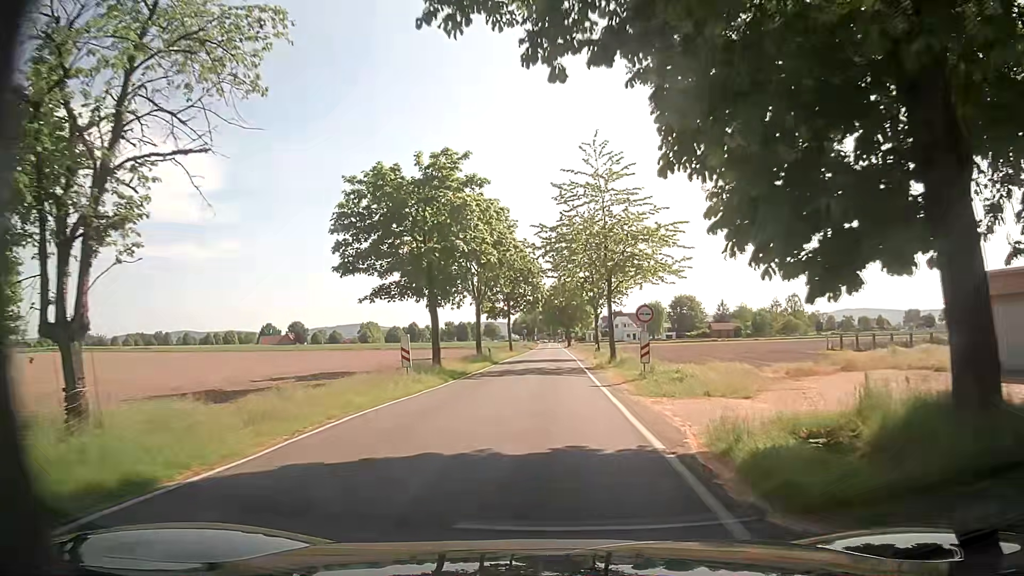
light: Day
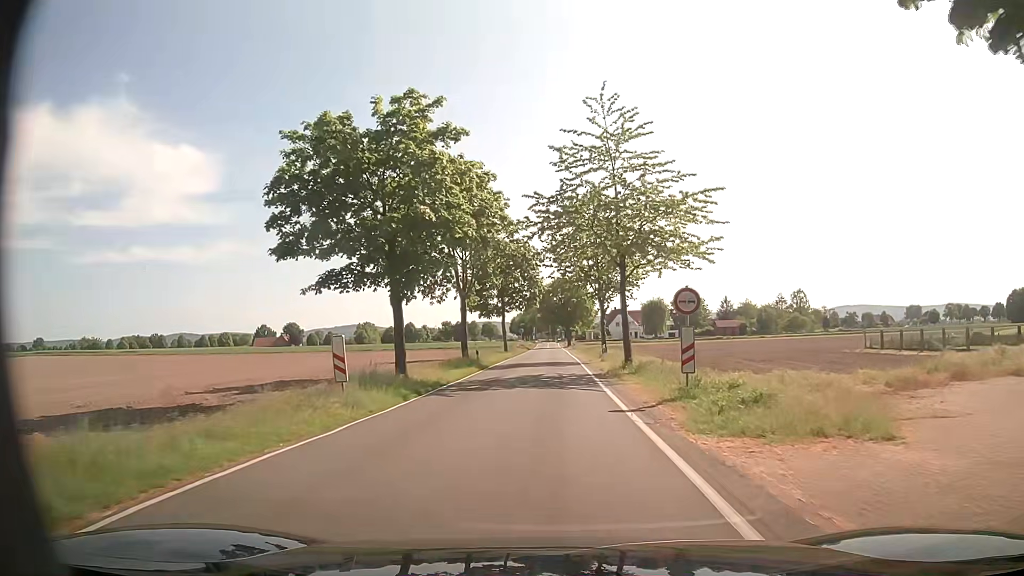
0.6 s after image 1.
(-0.1, +6.9) m; -1°
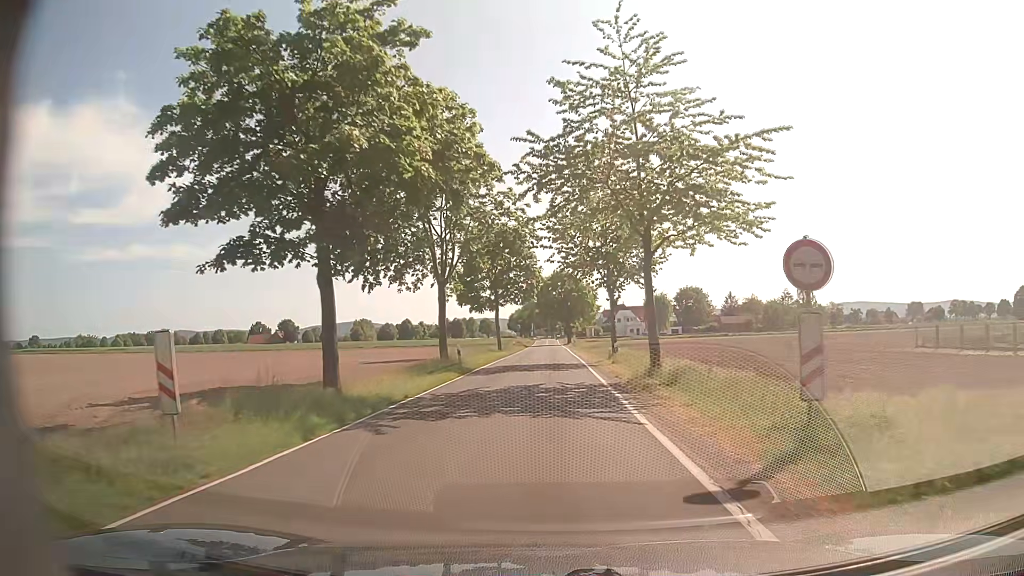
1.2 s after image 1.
(+0.1, +7.2) m; +1°
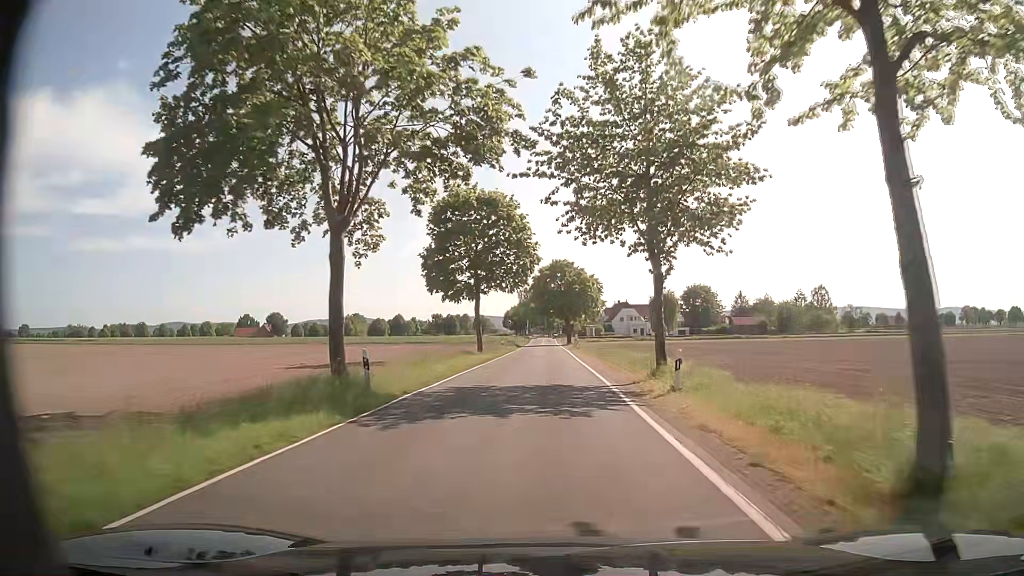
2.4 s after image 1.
(0.0, +15.0) m; 0°
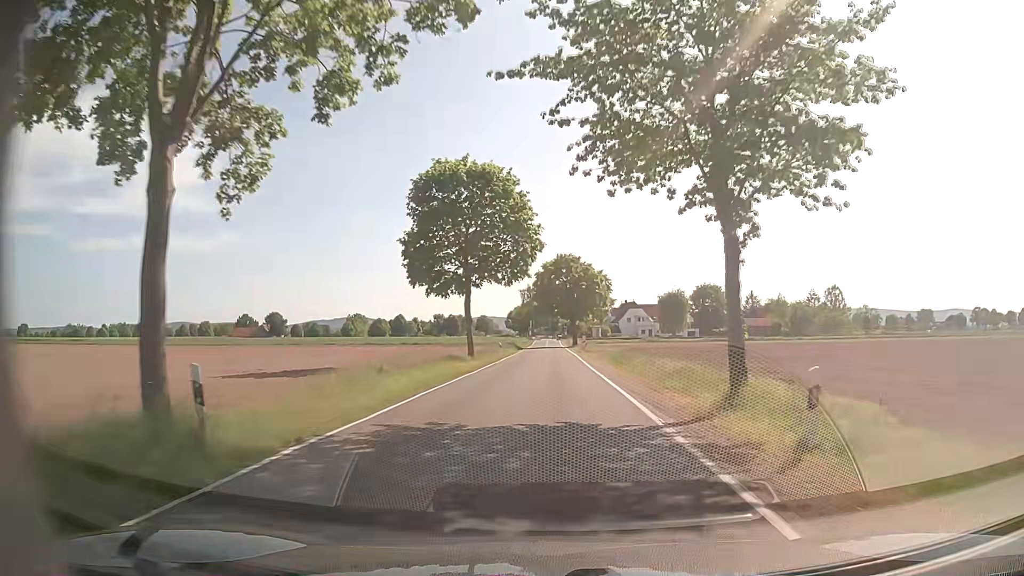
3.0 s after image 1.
(0.0, +7.7) m; 0°
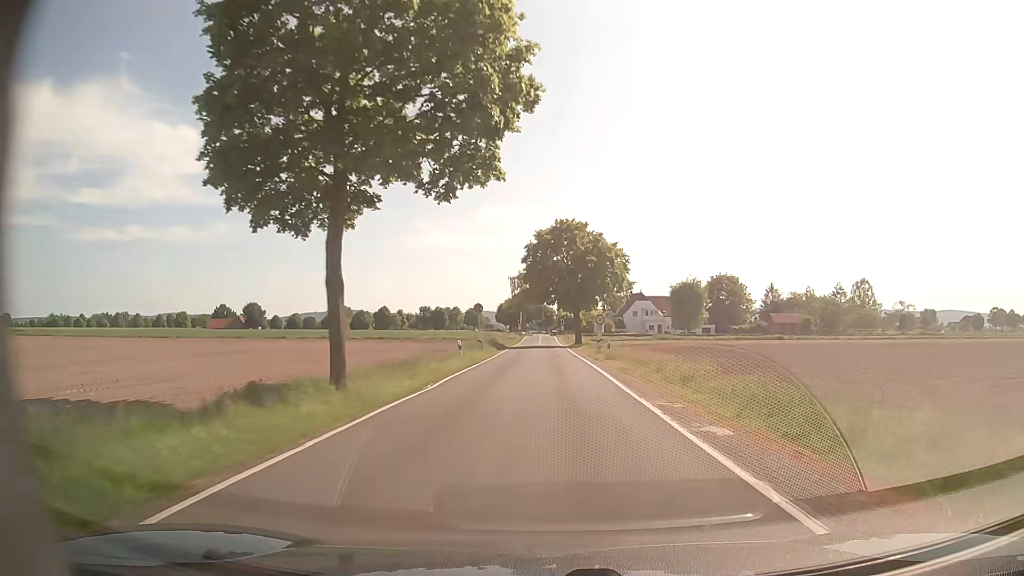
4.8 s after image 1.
(-0.2, +24.0) m; +1°
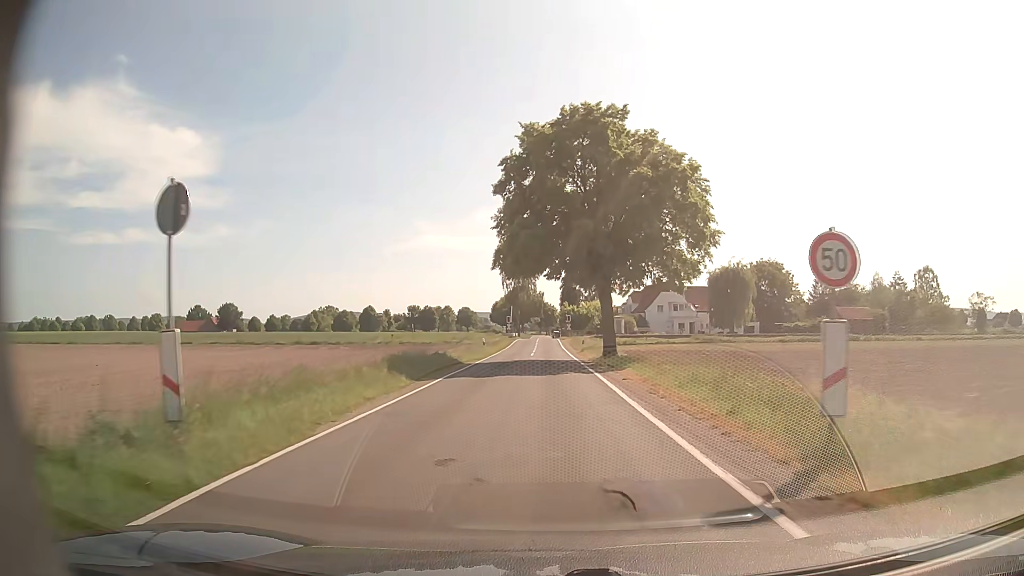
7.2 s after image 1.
(0.0, +33.7) m; 0°
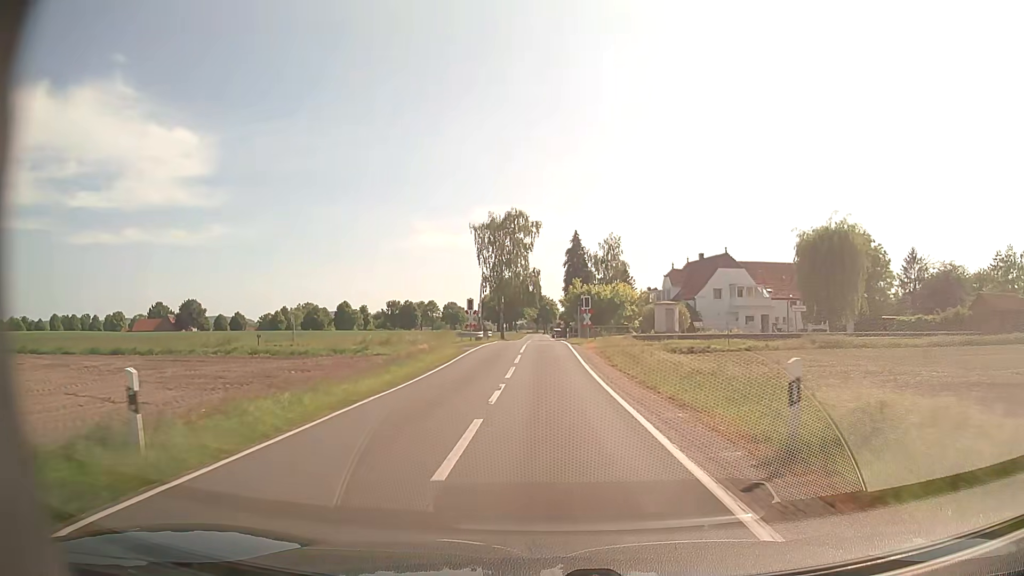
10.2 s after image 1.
(0.0, +40.8) m; 0°
(0, +10) (0, +20) (0, +30) (0, +40) (0, +50) (0, +60) (-1, +70) (-1, +80) (-1, +90) (-1, +100) m
